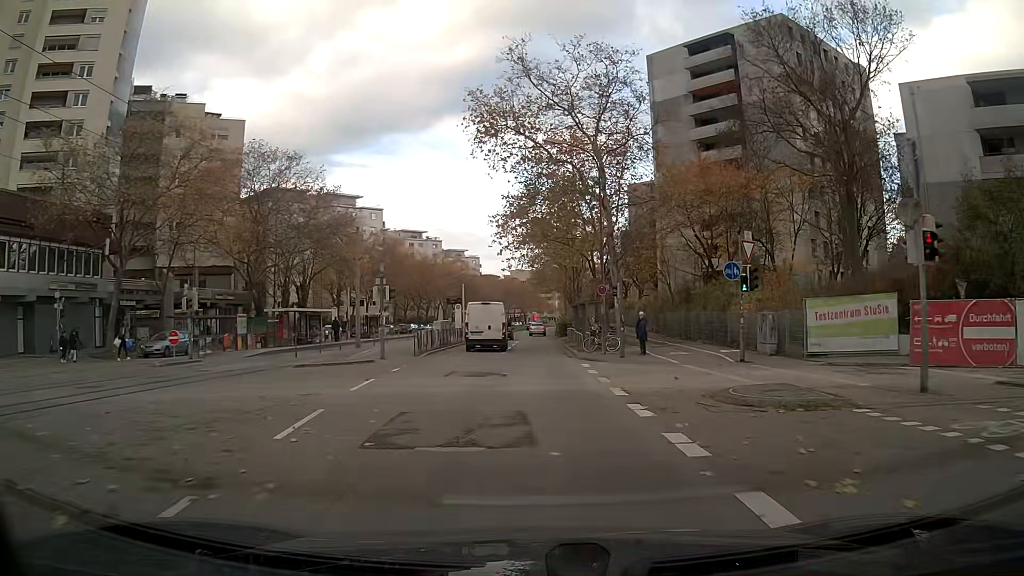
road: tertiary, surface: asphalt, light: Day
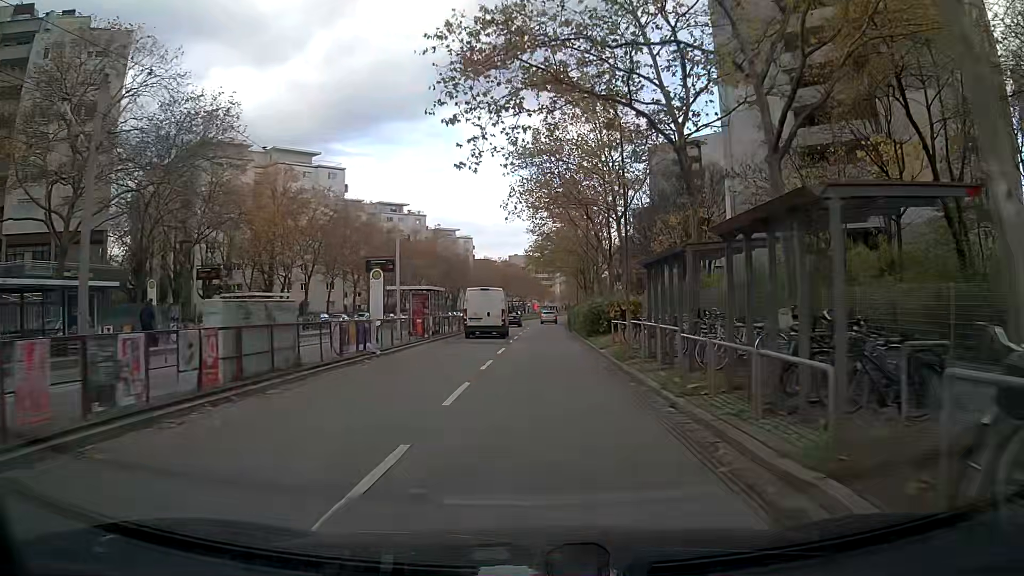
(+0.1, +27.9) m; 0°
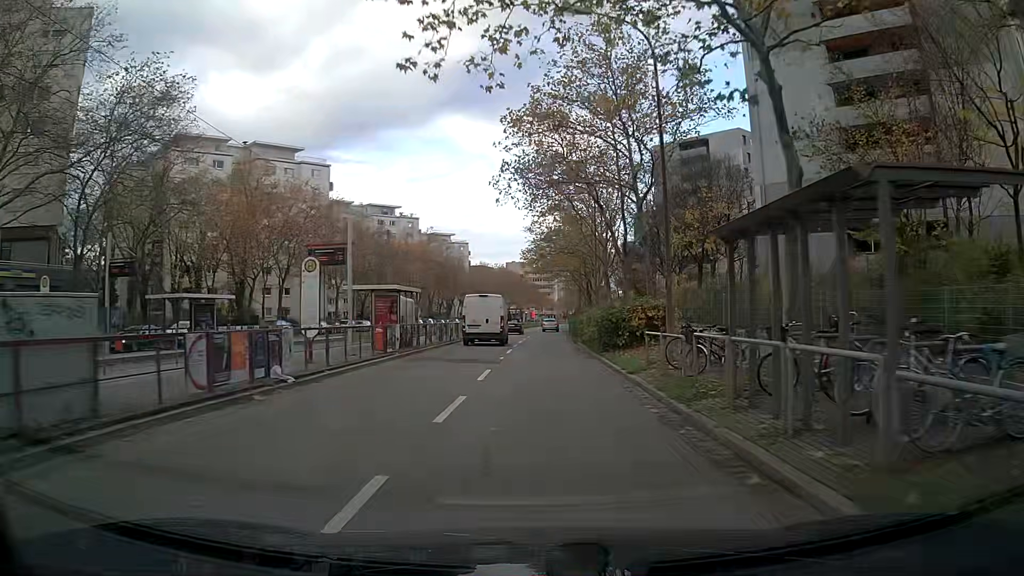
(0.0, +7.3) m; 0°
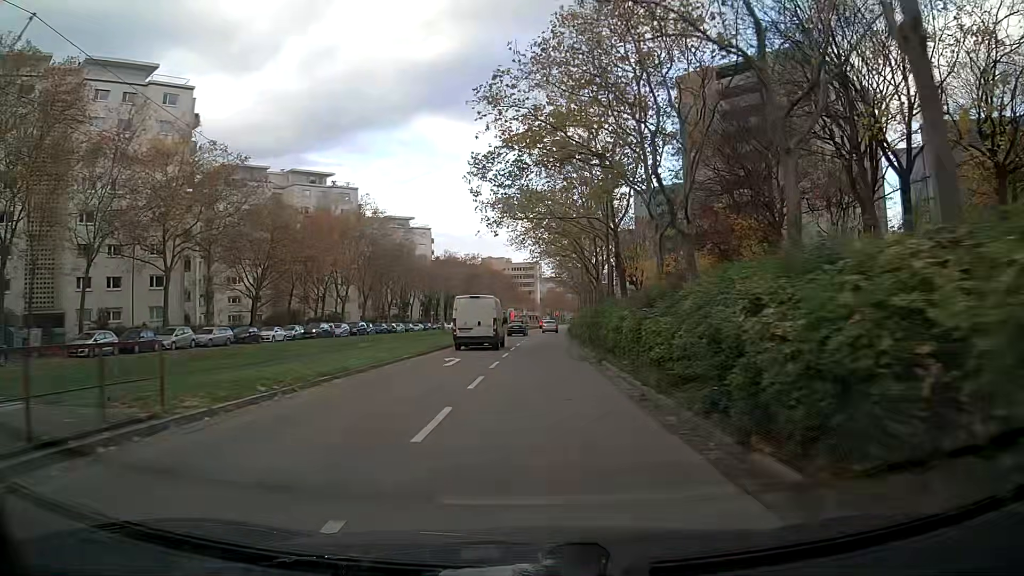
(+0.6, +37.9) m; +2°
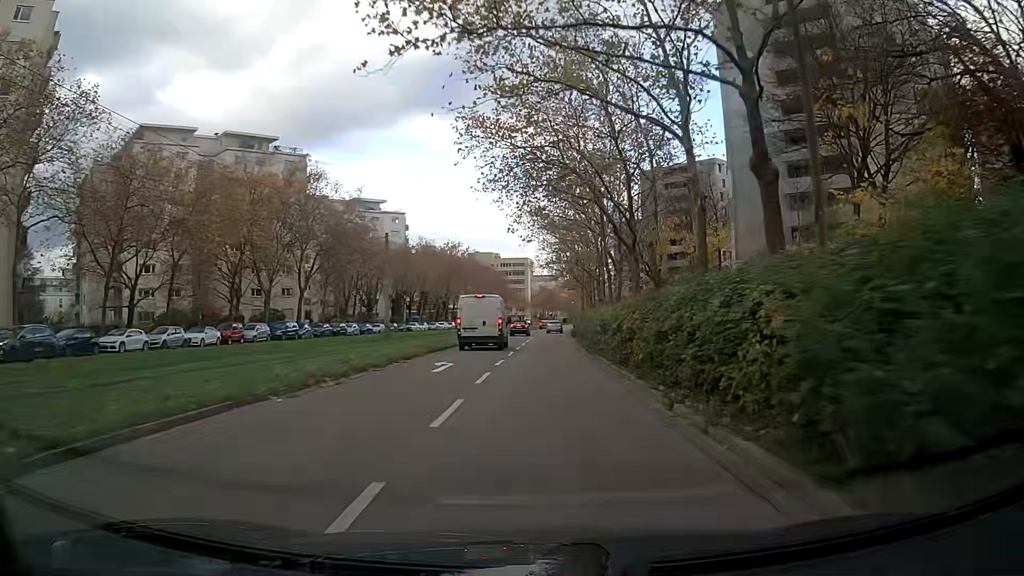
(+0.2, +22.9) m; +1°
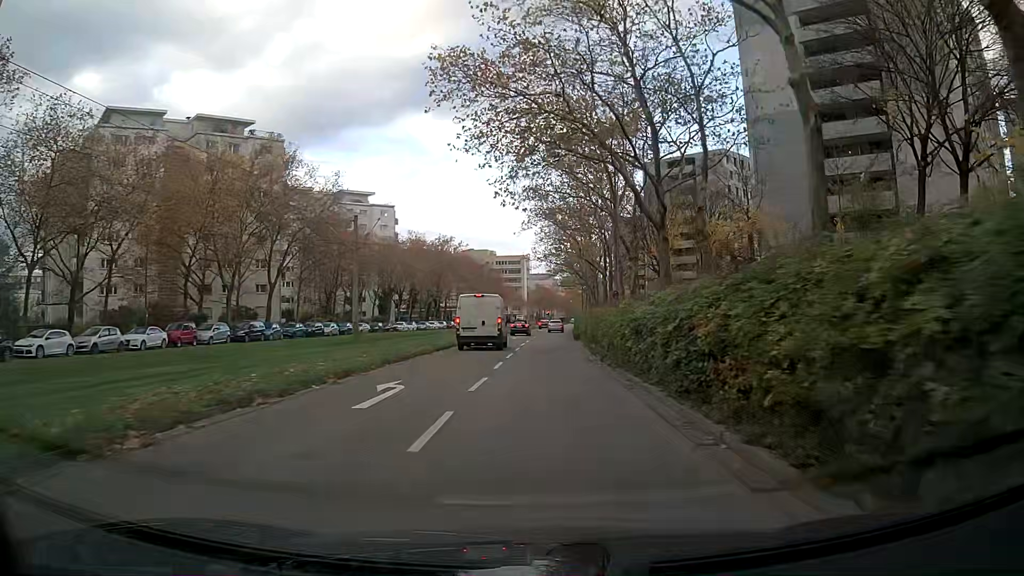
(0.0, +7.6) m; +1°
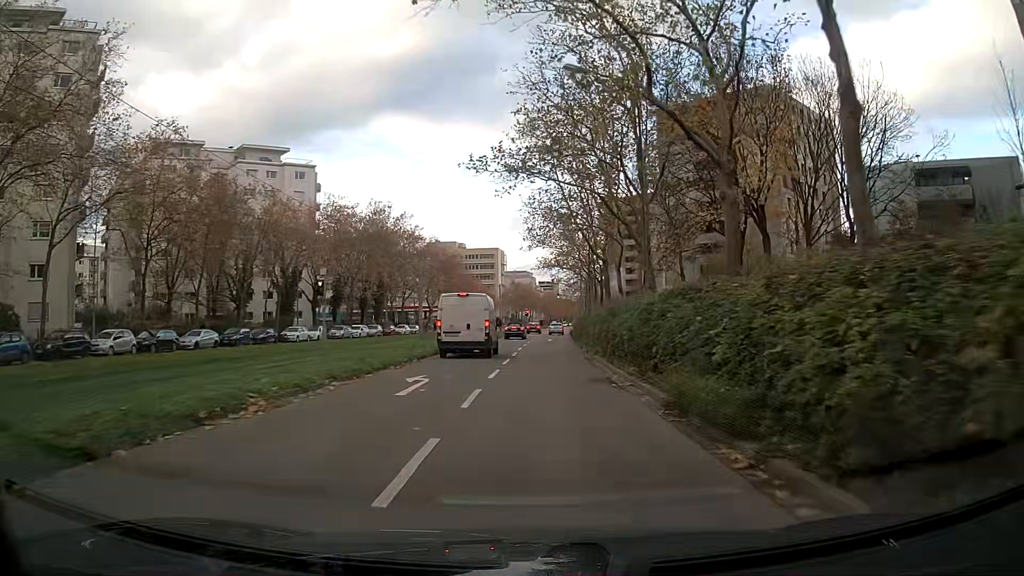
(+0.6, +37.8) m; +2°
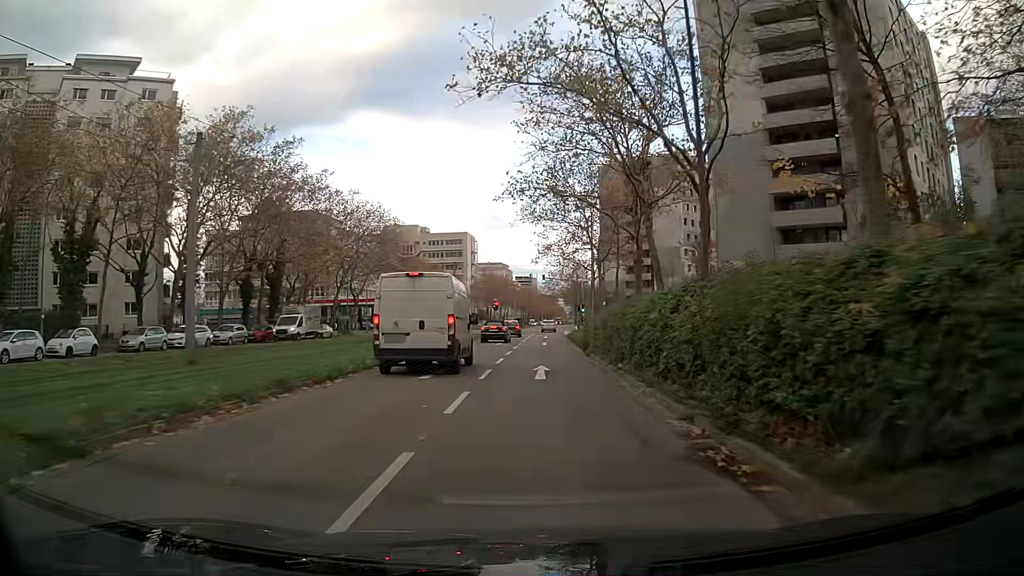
(+0.3, +37.0) m; +1°
(0, +10) (0, +20) (+1, +30) (+1, +40) (+1, +50) (+2, +60) (+2, +70) (+2, +80) (+3, +90) (+3, +100) m
